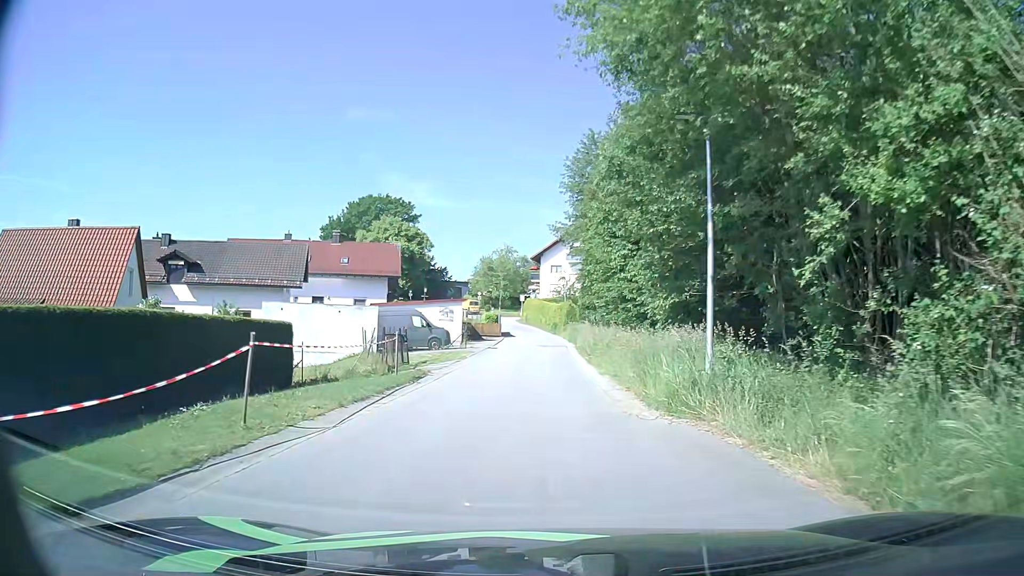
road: residential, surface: asphalt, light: Day
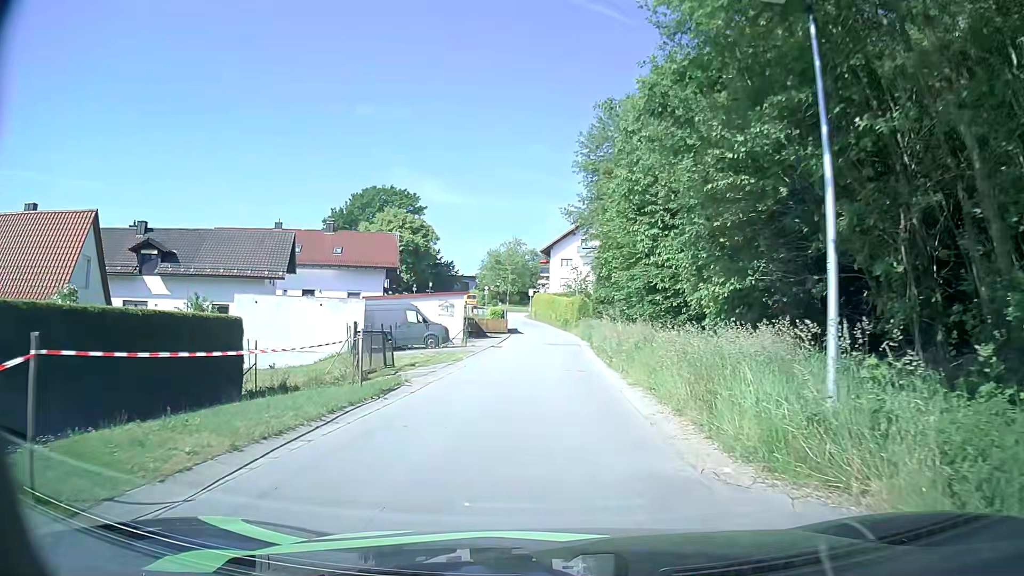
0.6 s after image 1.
(0.0, +4.4) m; -1°
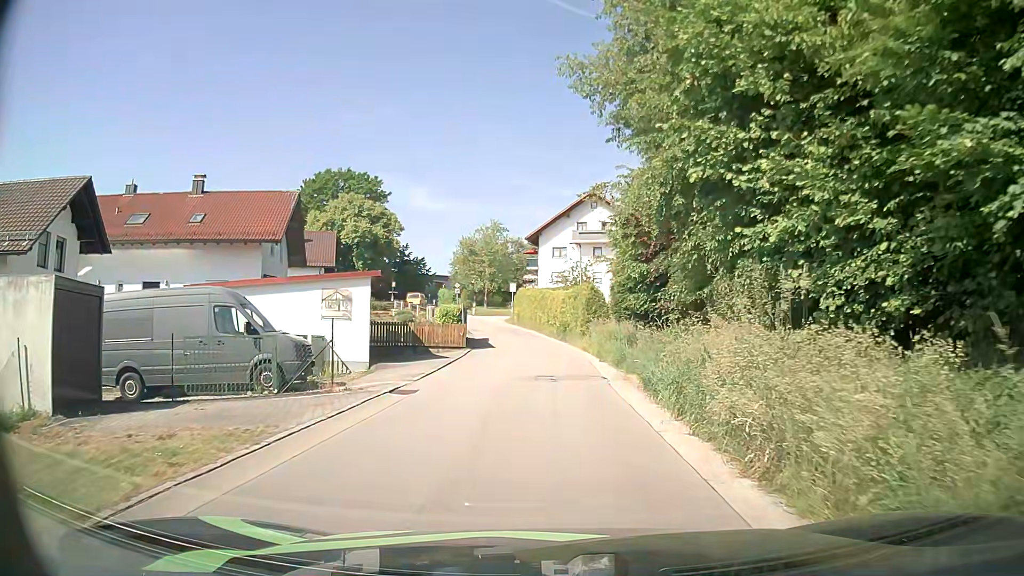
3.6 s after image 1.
(+0.3, +20.3) m; +1°
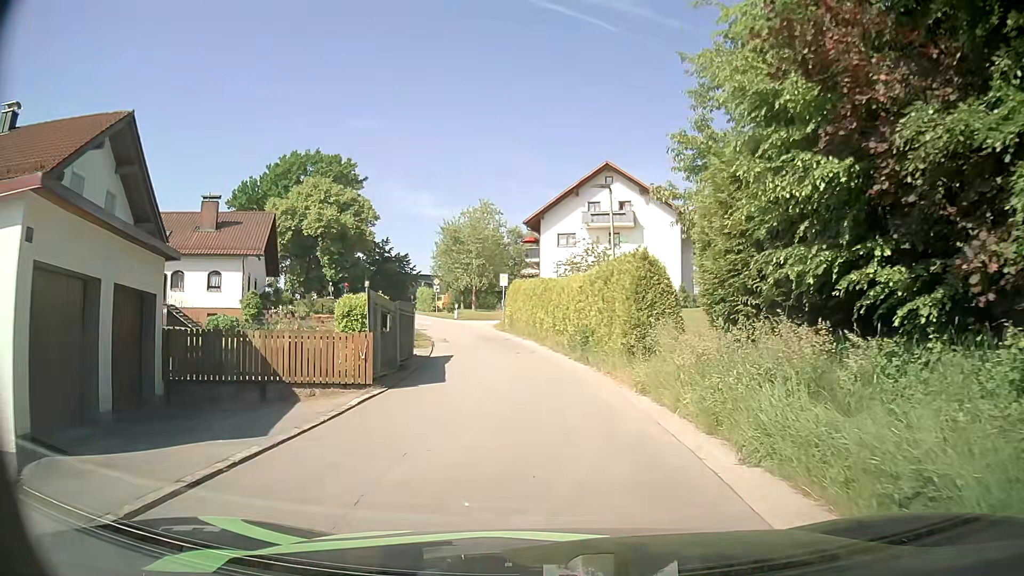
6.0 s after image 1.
(0.0, +15.7) m; -1°
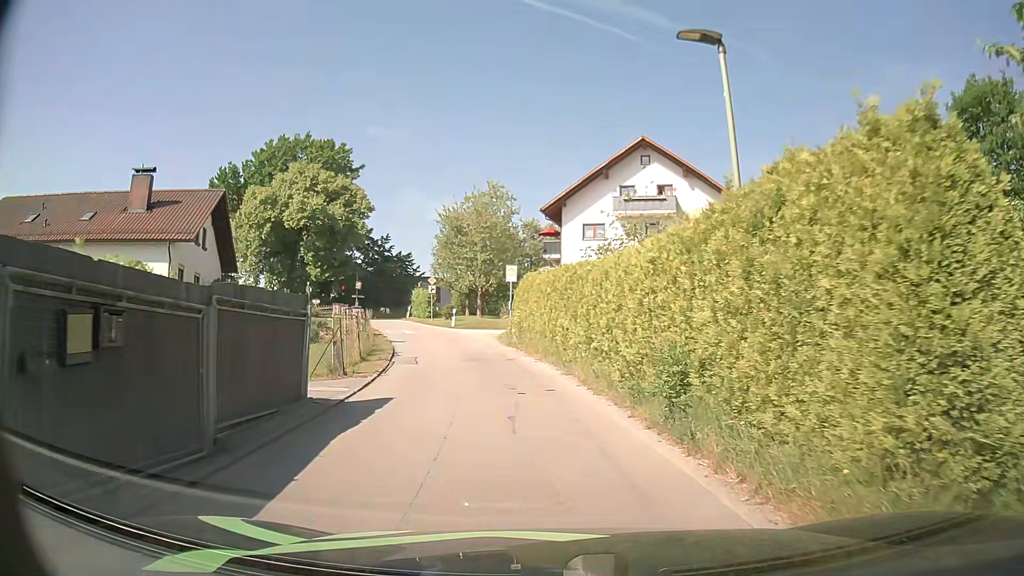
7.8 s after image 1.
(-0.1, +11.2) m; -1°
